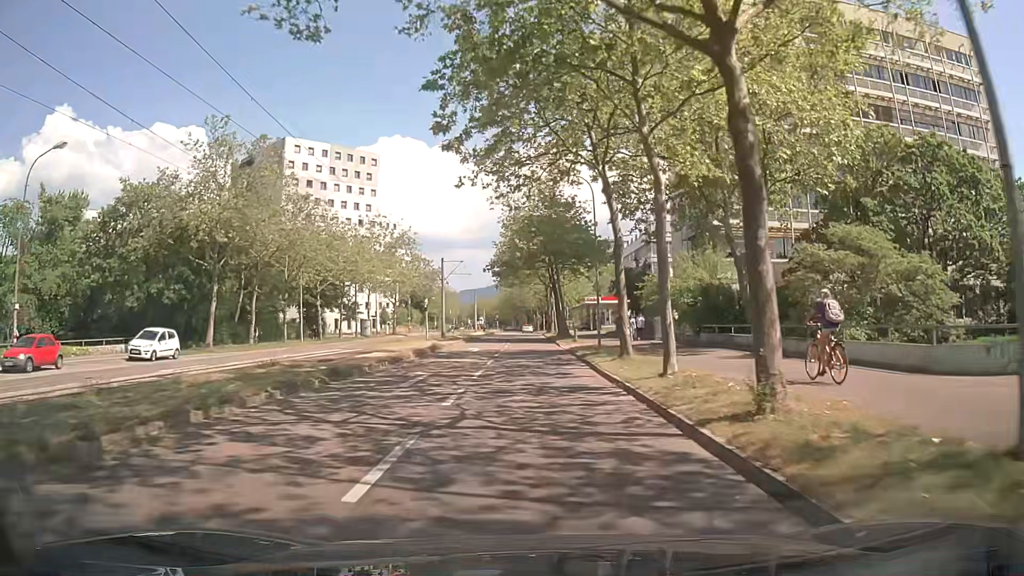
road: tertiary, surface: asphalt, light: Day
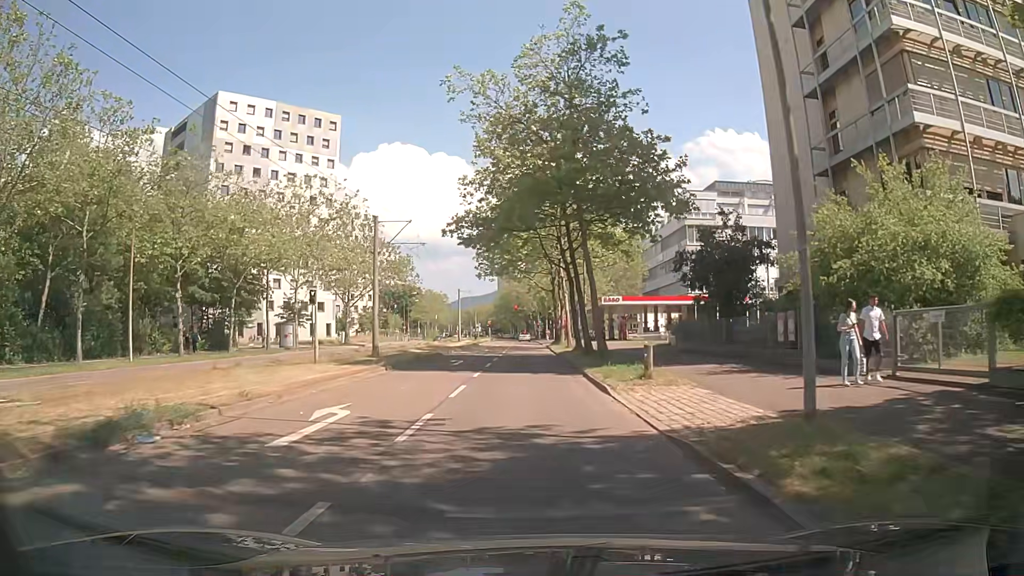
(0.0, +26.7) m; 0°
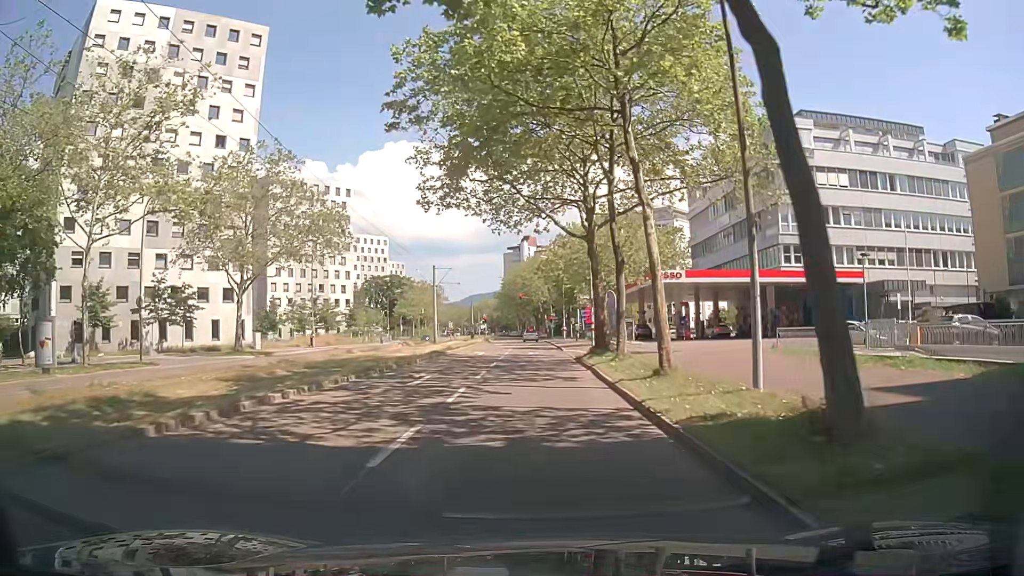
(-0.2, +31.4) m; -2°
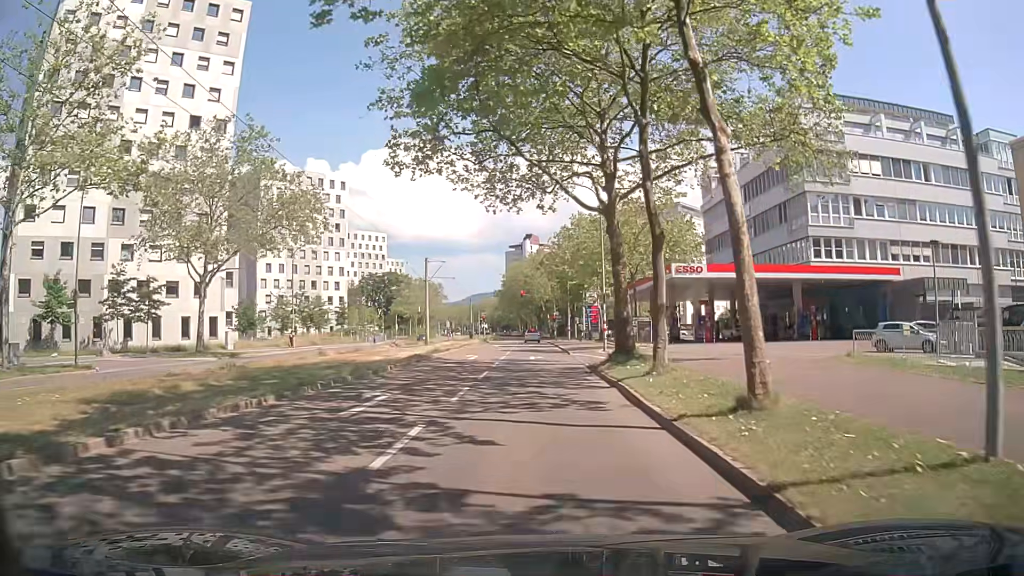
(+0.1, +6.1) m; +1°
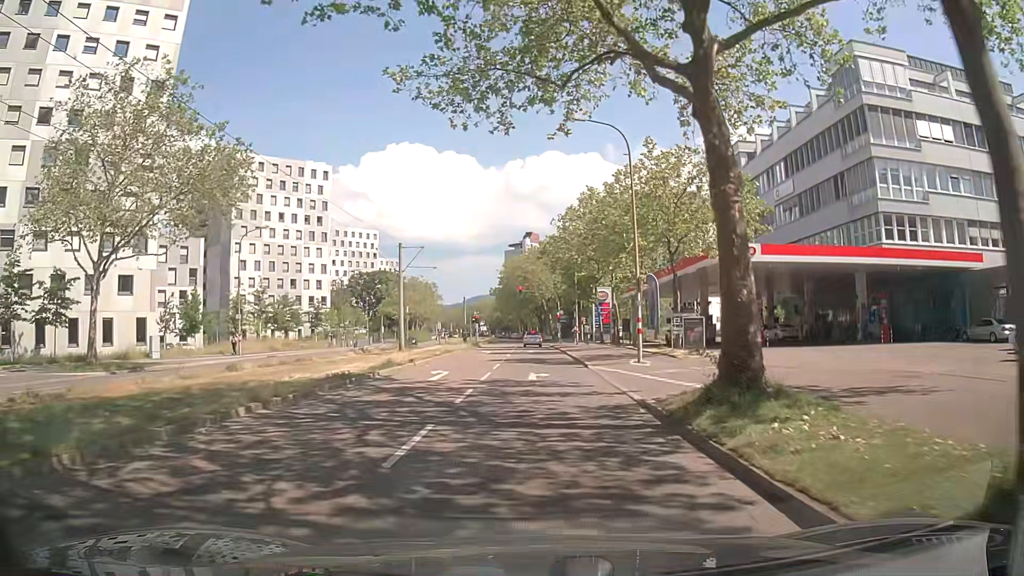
(0.0, +11.7) m; 0°
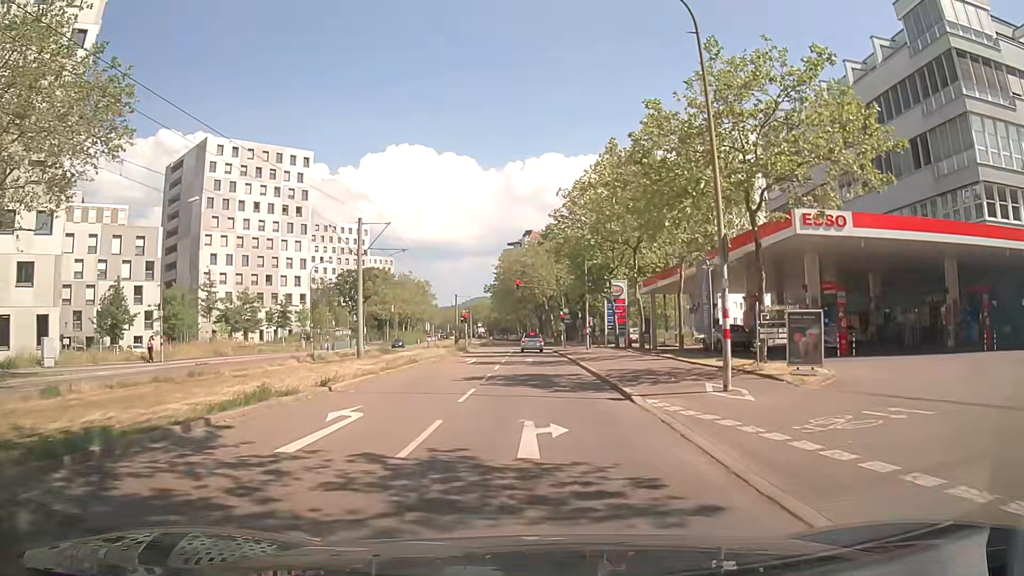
(-0.1, +11.2) m; +1°
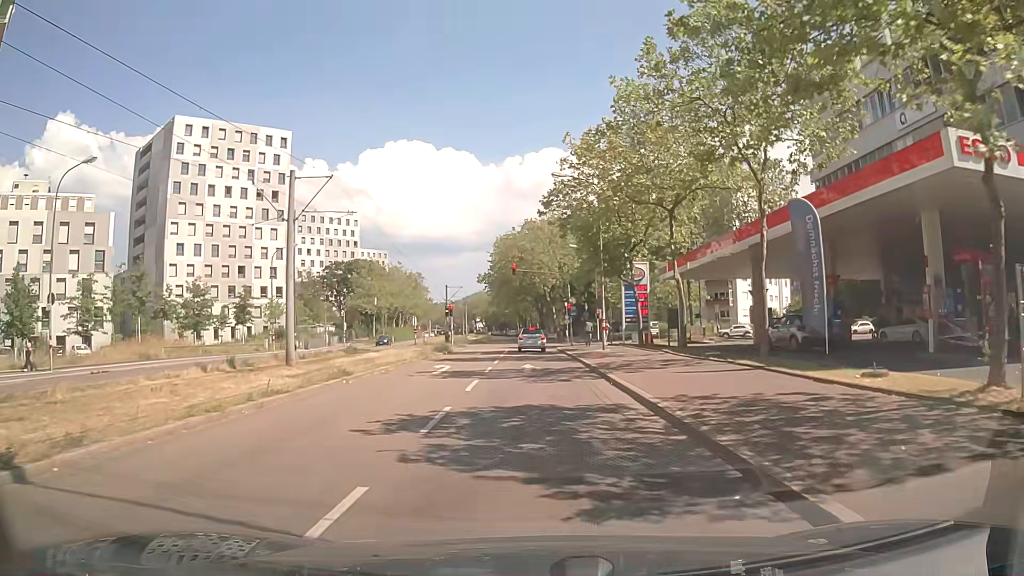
(-0.3, +10.5) m; -2°
